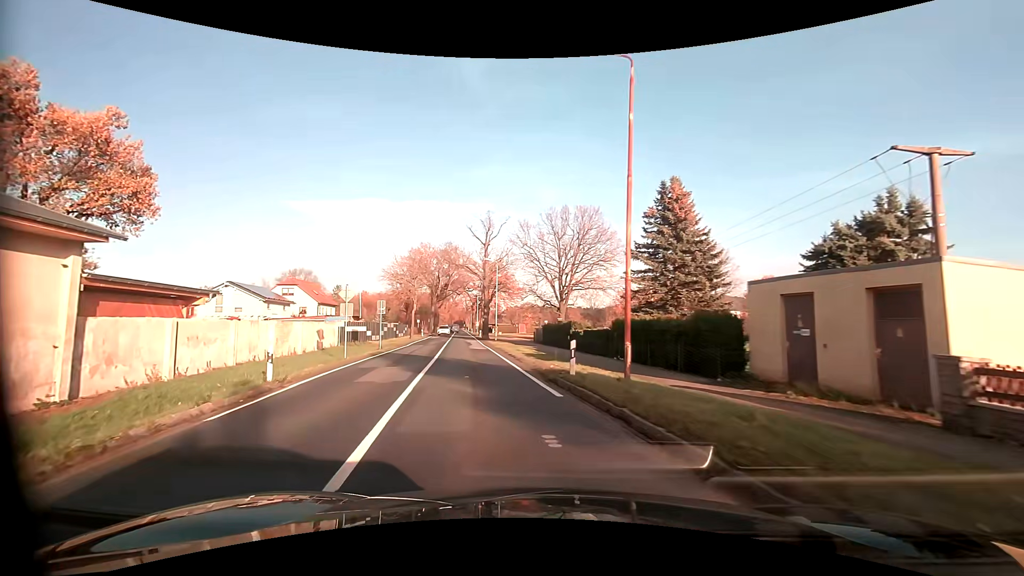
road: primary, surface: asphalt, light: Day
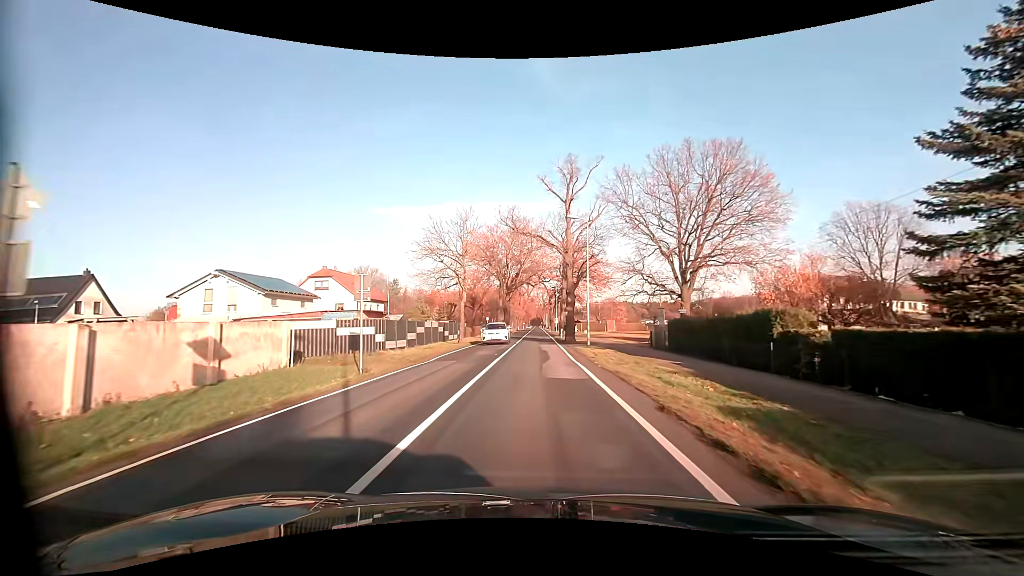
(-2.0, +19.6) m; -8°
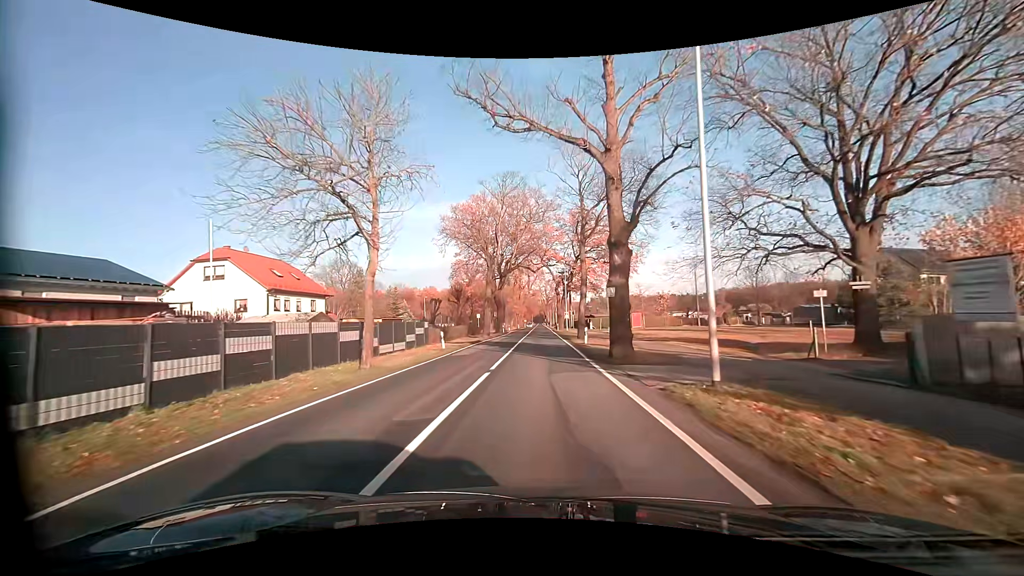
(-0.2, +22.5) m; 0°
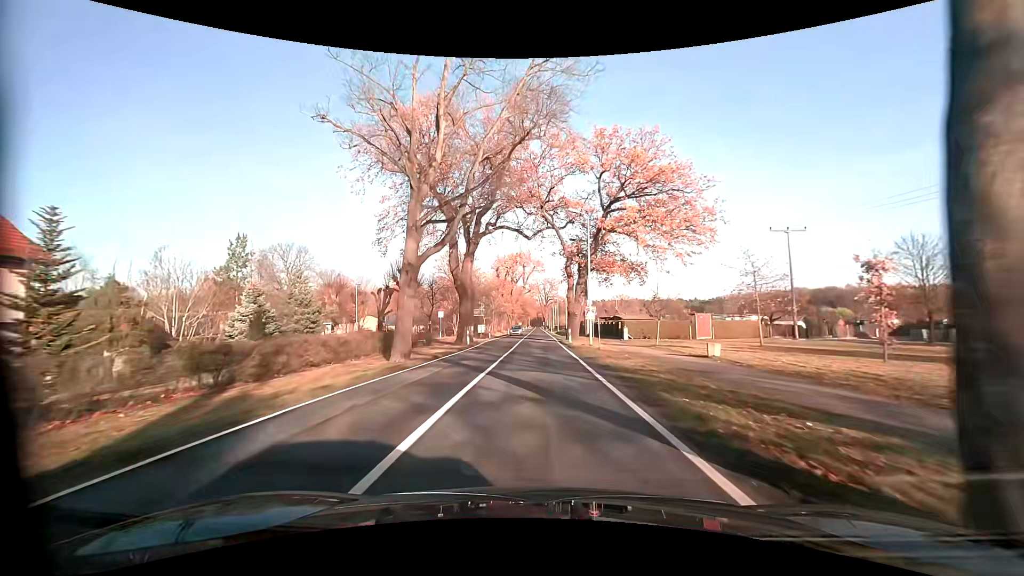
(+0.2, +32.0) m; 0°
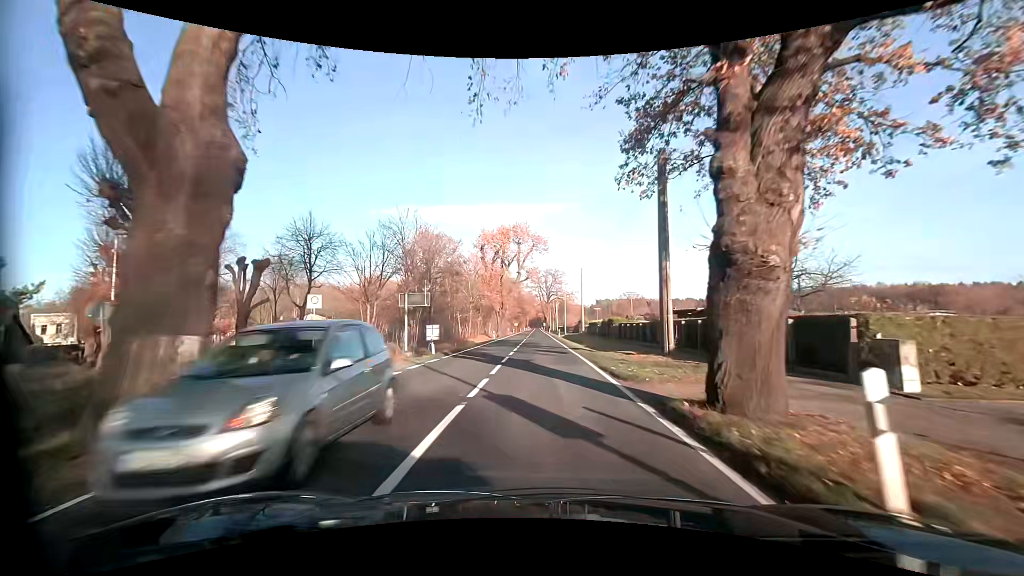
(0.0, +32.3) m; 0°
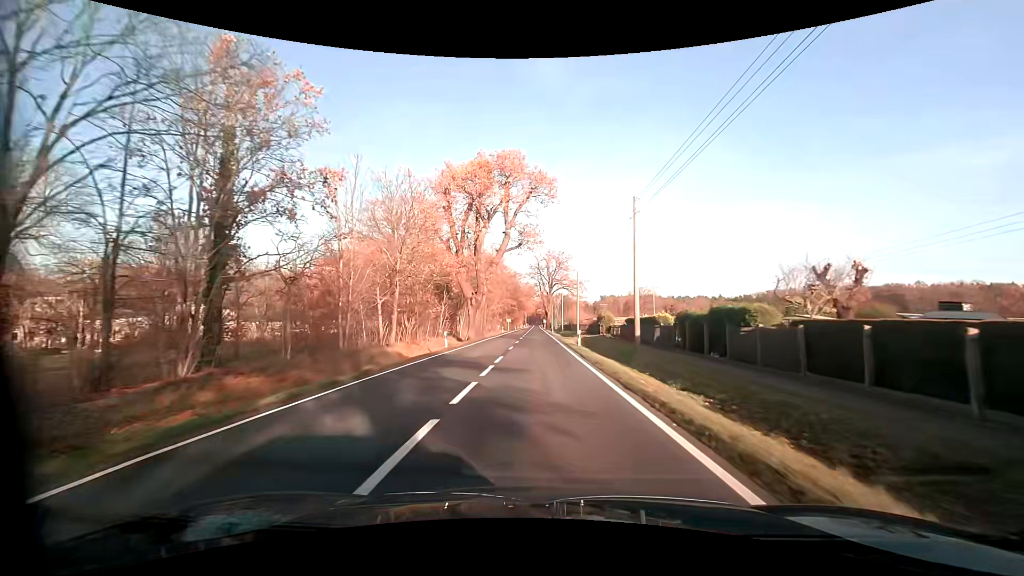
(+0.2, +32.5) m; 0°
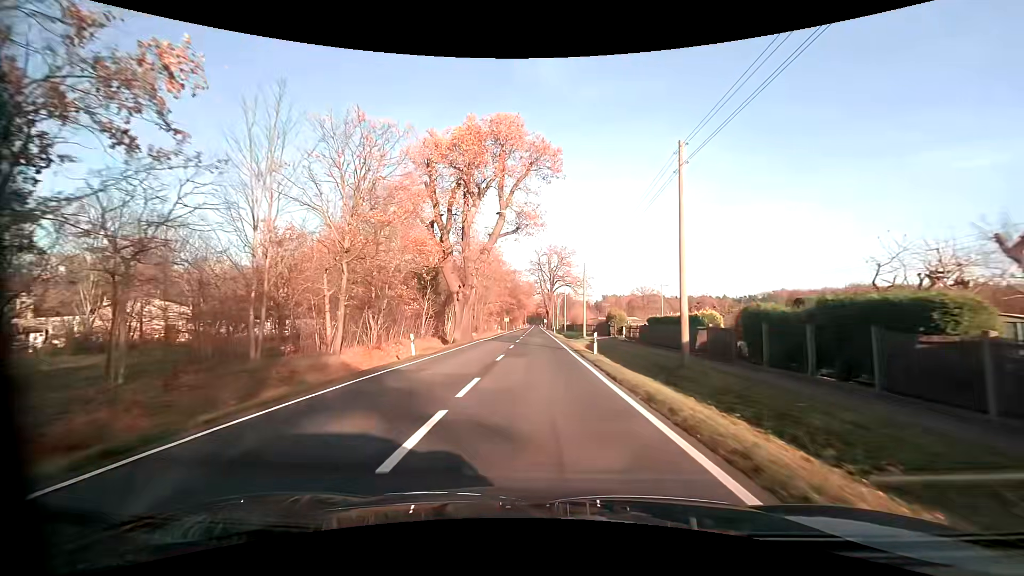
(0.0, +8.3) m; 0°
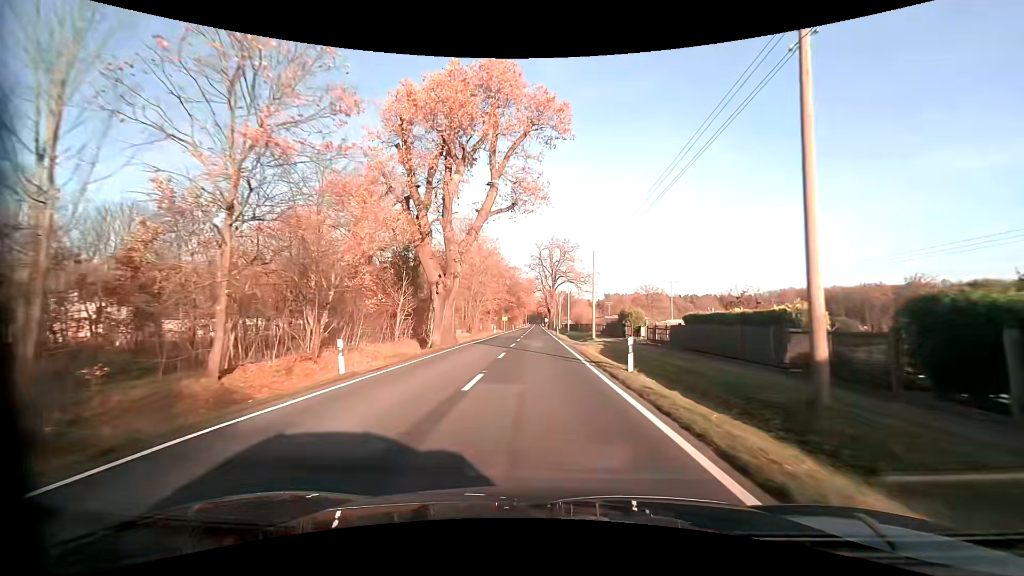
(0.0, +8.4) m; 0°
(0, +10) (0, +20) (0, +30) (0, +40) (0, +50) (0, +60) (-1, +70) (-1, +80) (-1, +90) (-1, +100) m
